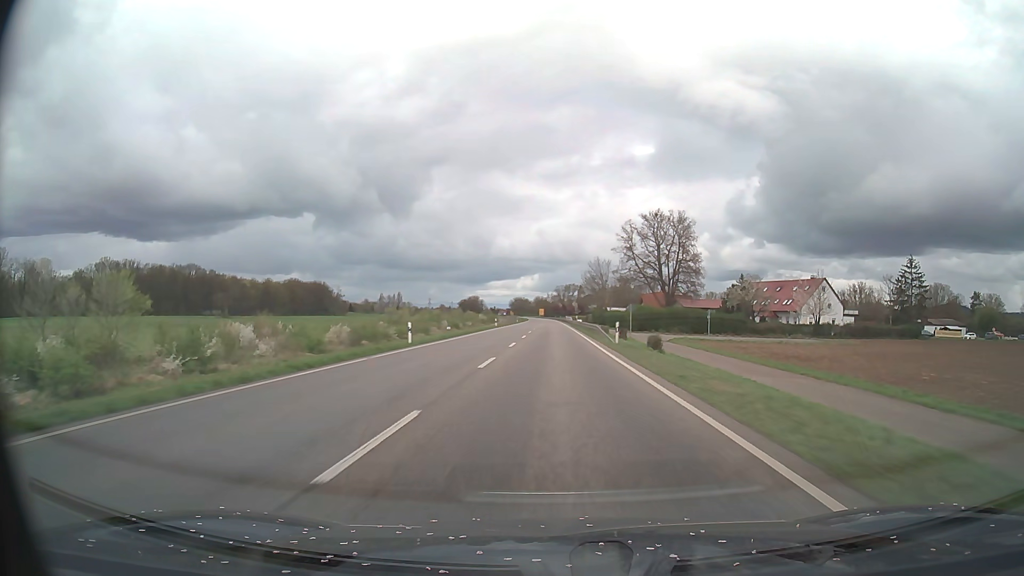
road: primary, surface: asphalt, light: Day
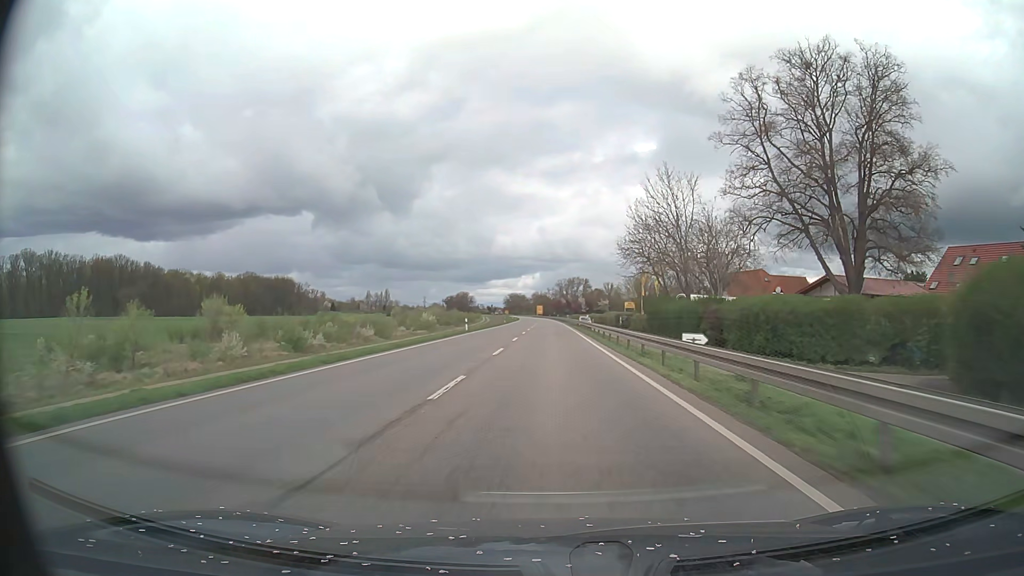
(0.0, +78.5) m; 0°
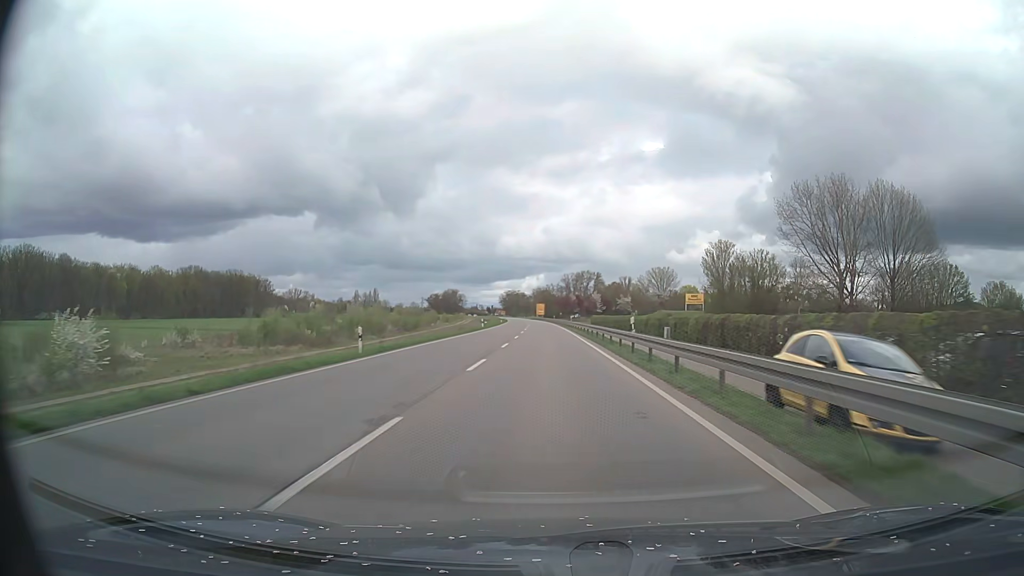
(-0.4, +78.4) m; 0°
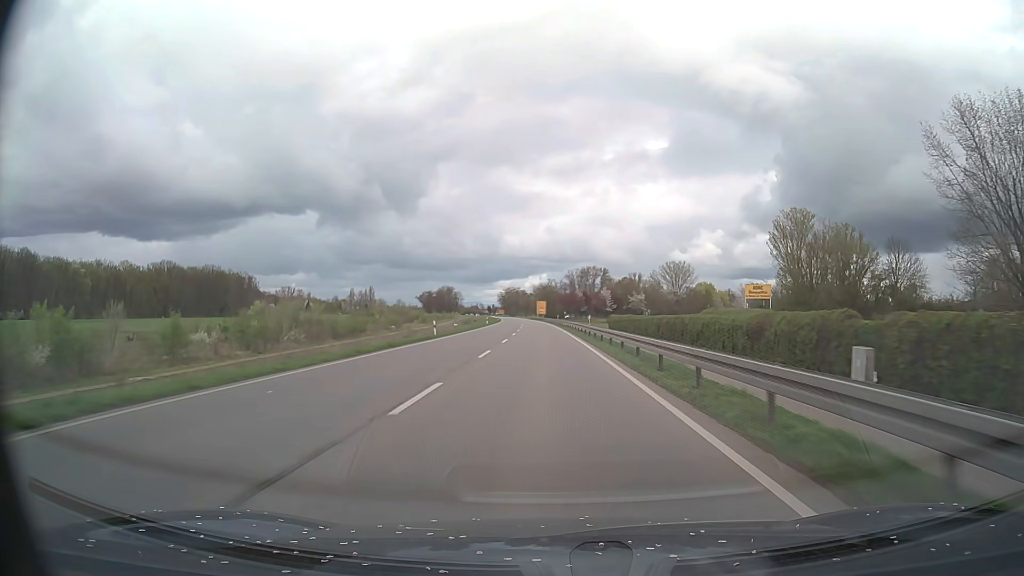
(-0.1, +31.4) m; 0°
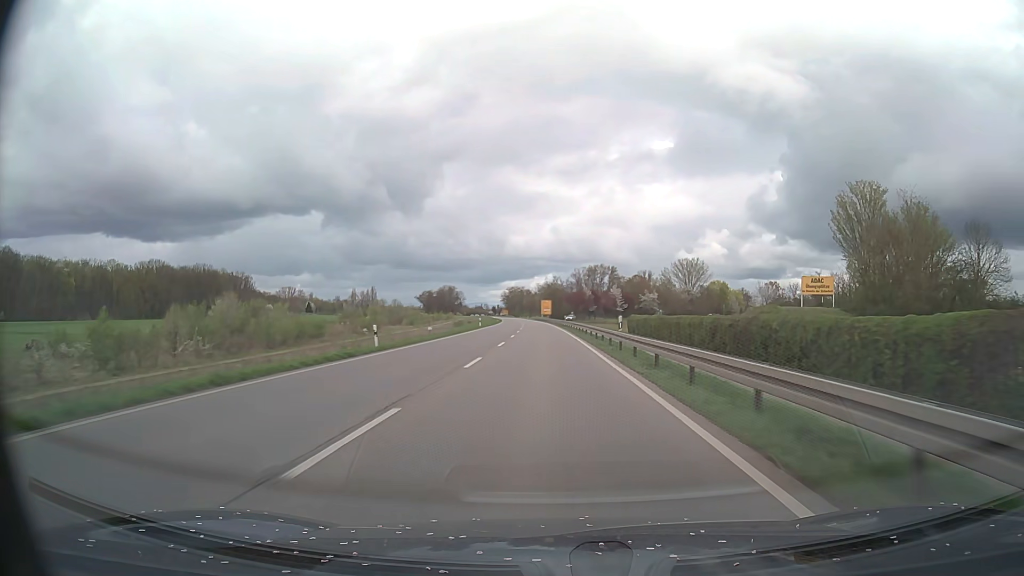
(0.0, +15.7) m; 0°
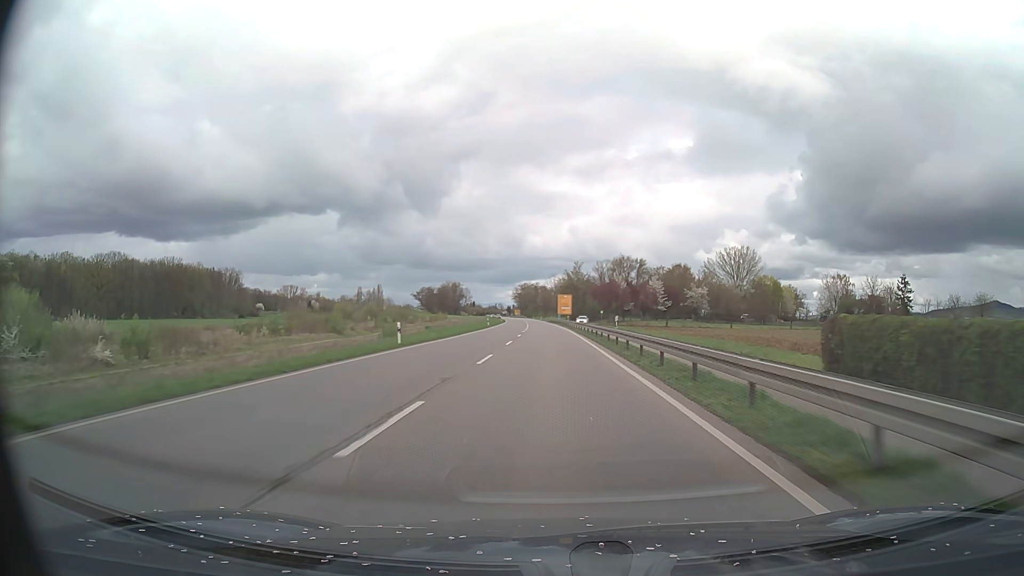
(-0.5, +47.1) m; -1°
